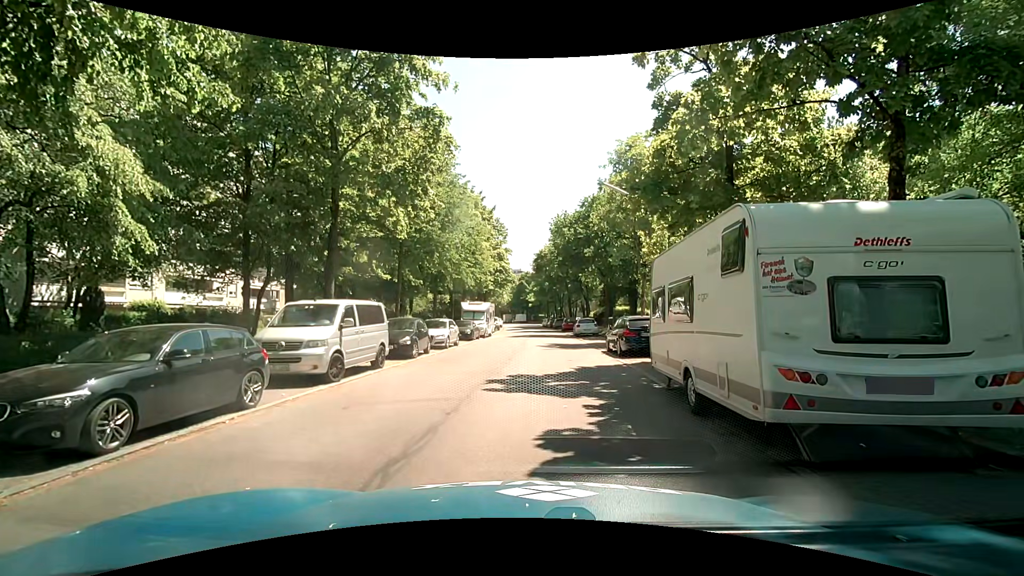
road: residential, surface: asphalt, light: Day
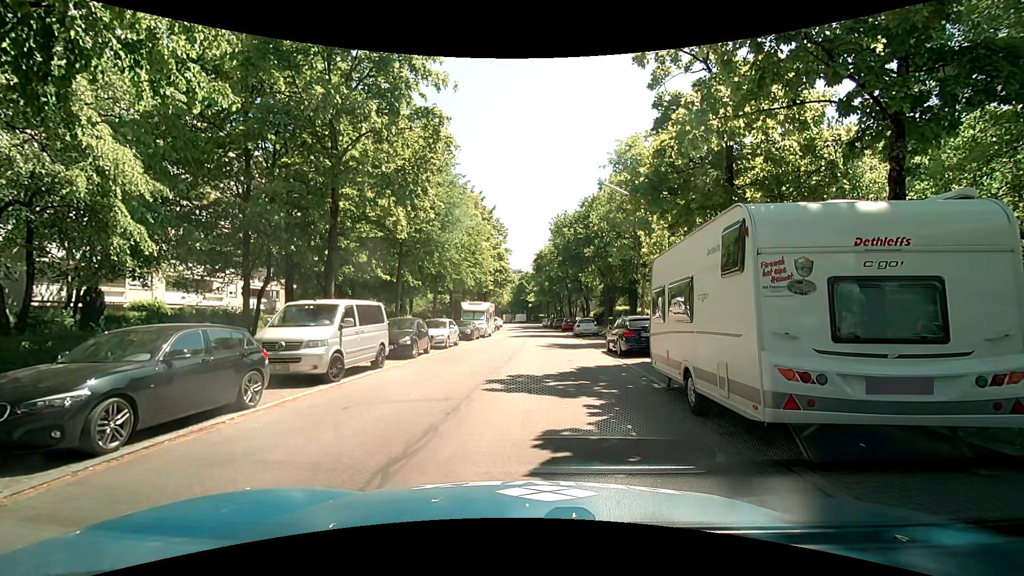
(0.0, 0.0) m; 0°
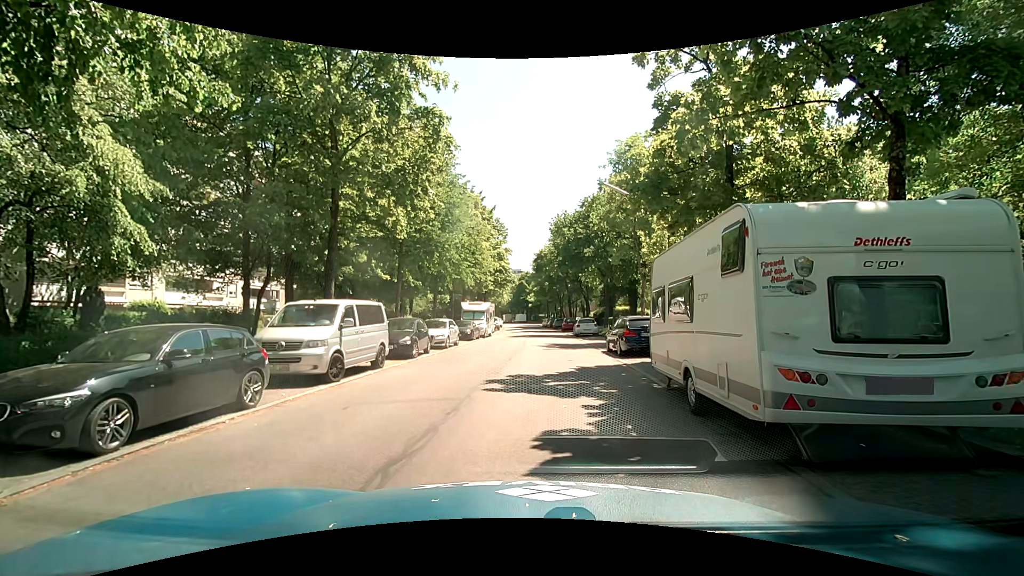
(0.0, 0.0) m; 0°
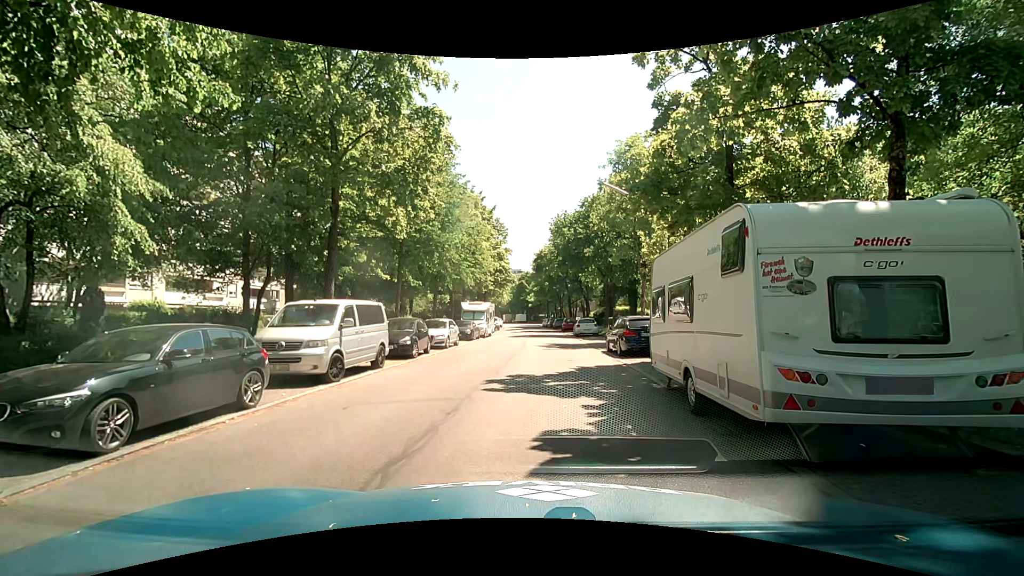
(0.0, 0.0) m; 0°
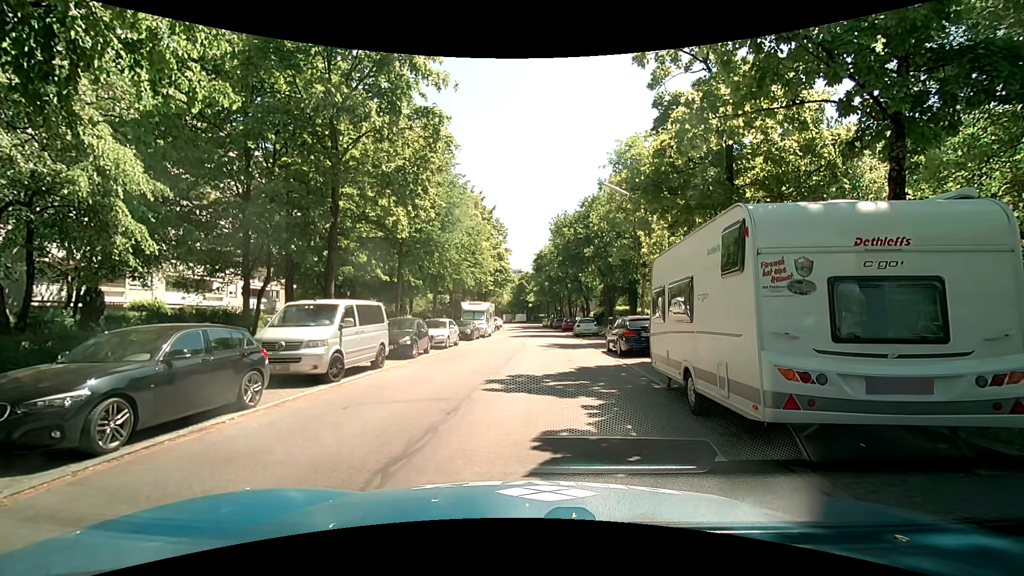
(0.0, 0.0) m; 0°
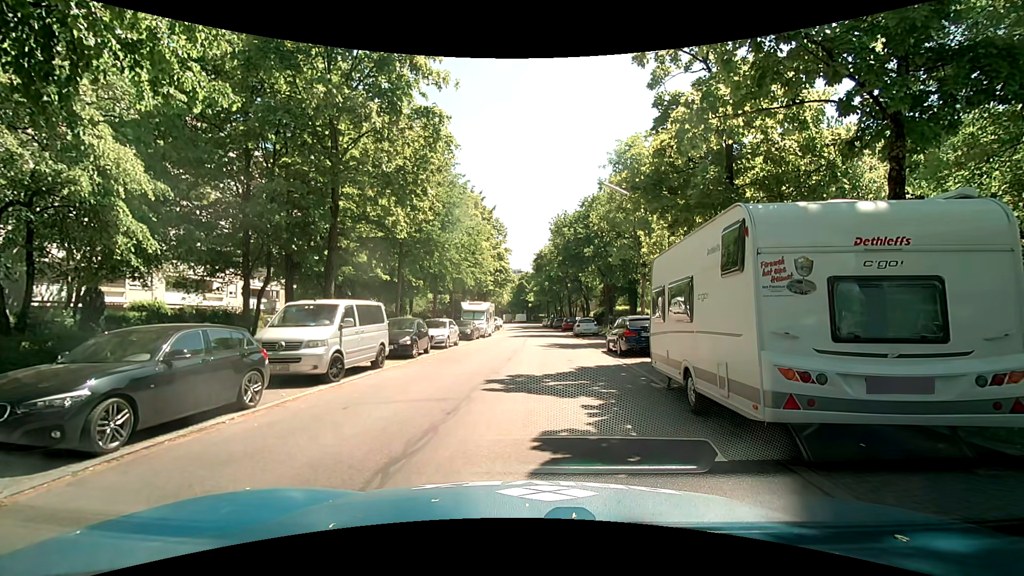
(0.0, 0.0) m; 0°
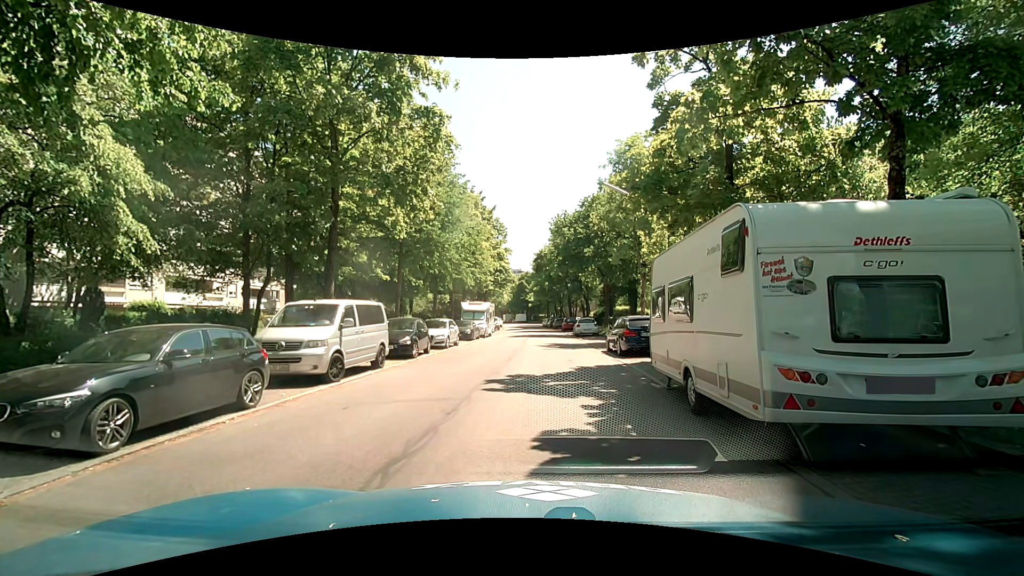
(0.0, 0.0) m; 0°
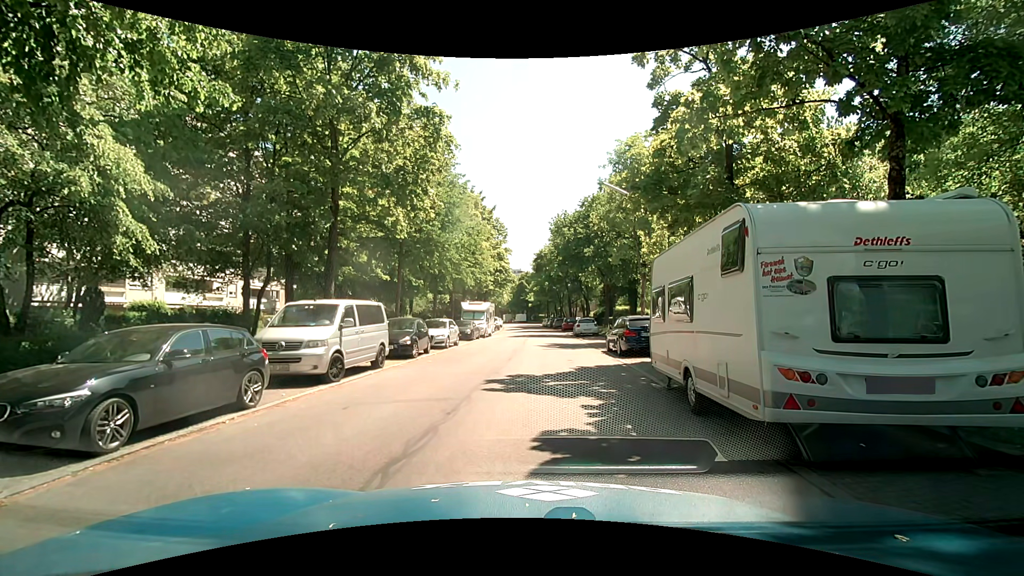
(0.0, 0.0) m; 0°
